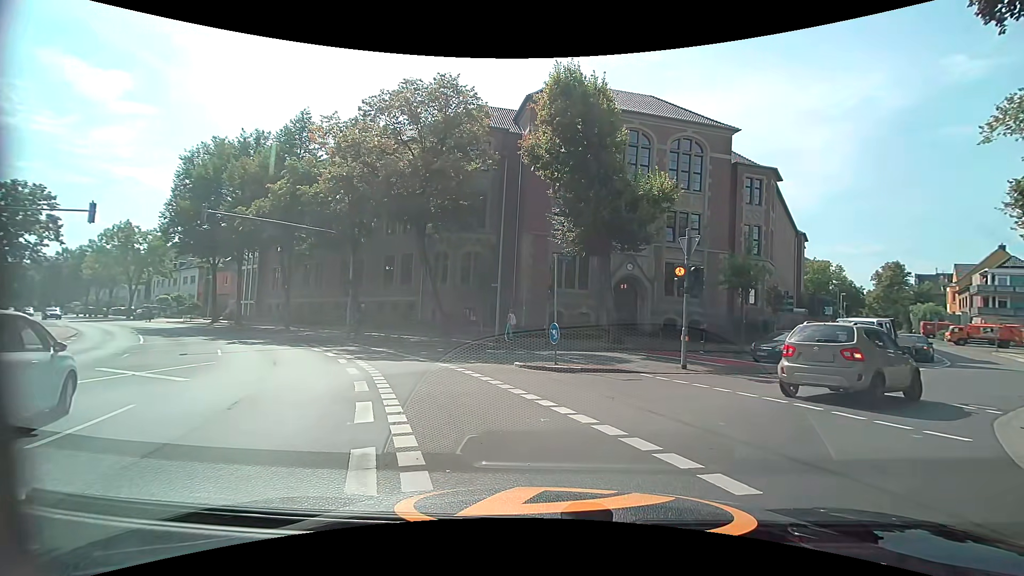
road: secondary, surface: asphalt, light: Day
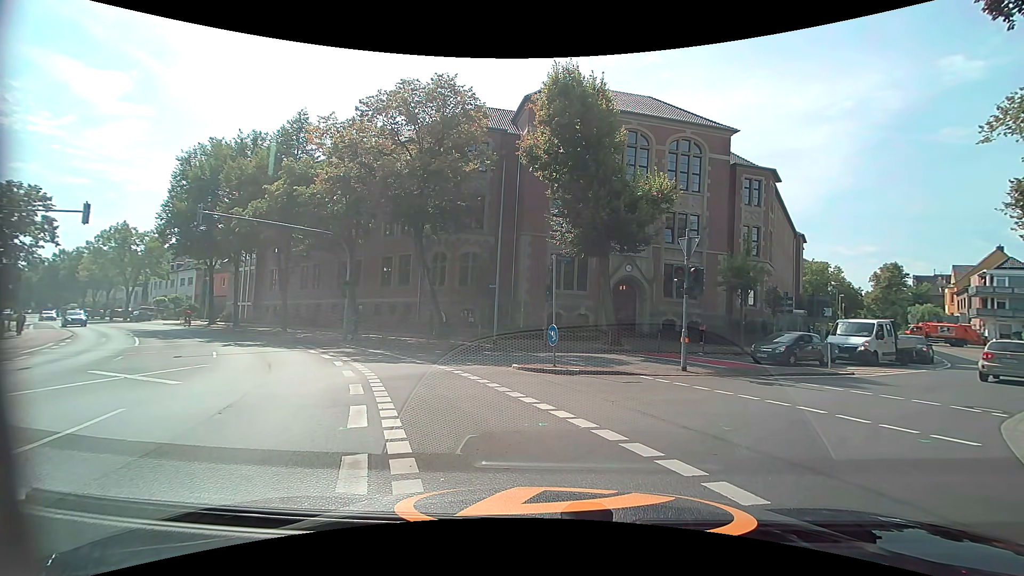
(0.0, +0.2) m; 0°
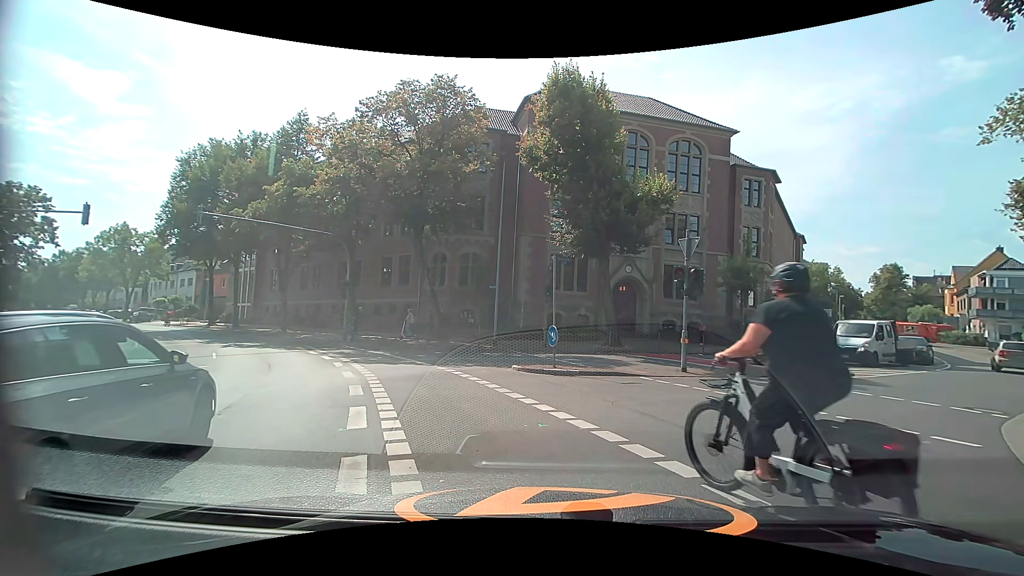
(0.0, 0.0) m; 0°
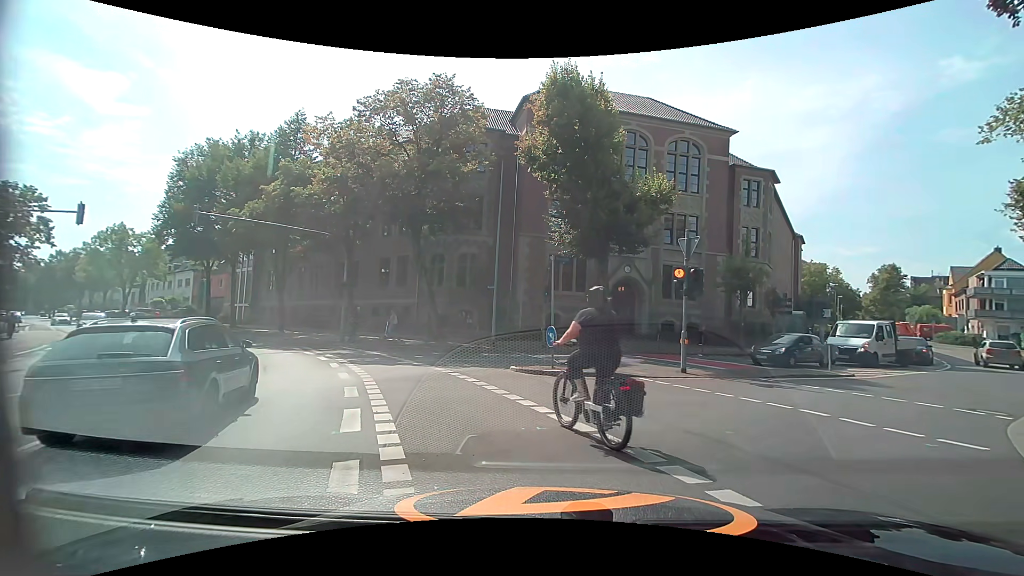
(0.0, +0.1) m; 0°
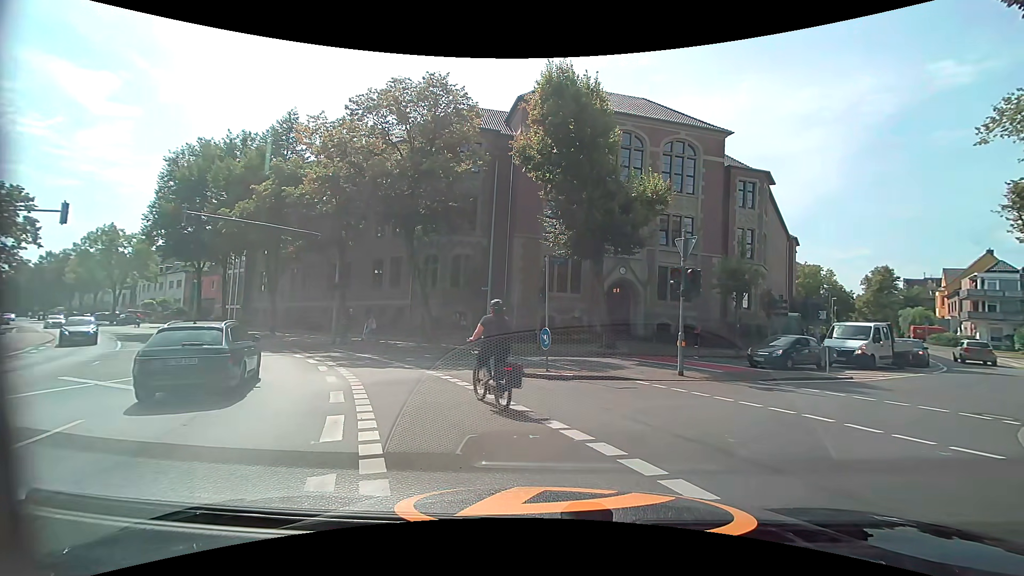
(0.0, +0.4) m; 0°
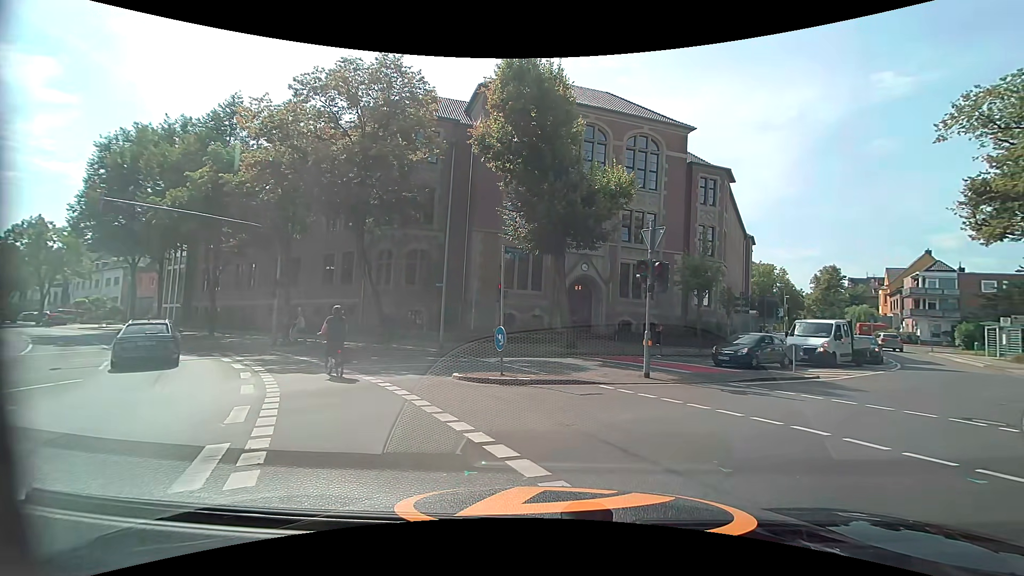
(0.0, +1.6) m; +5°
